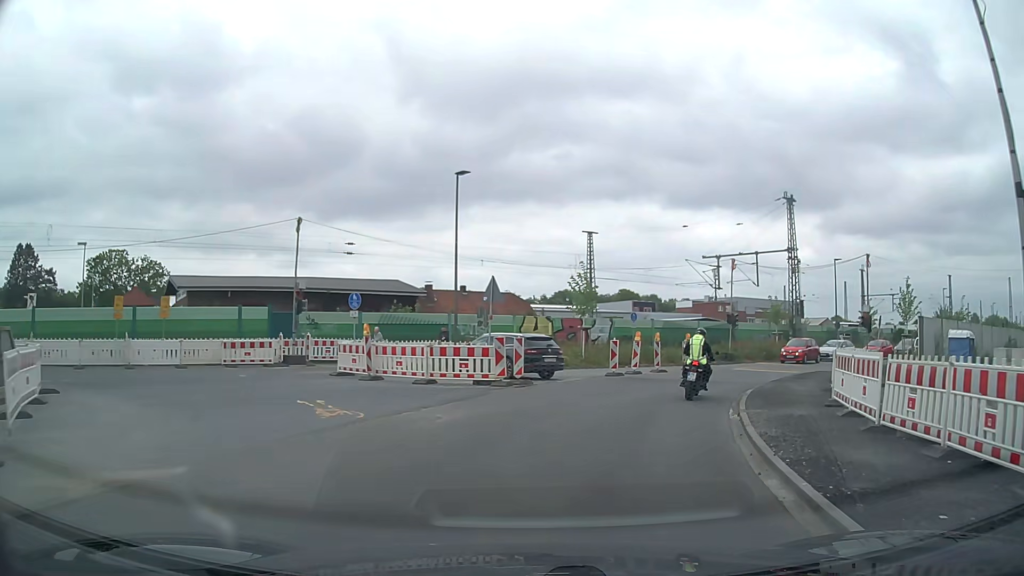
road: secondary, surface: asphalt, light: Day
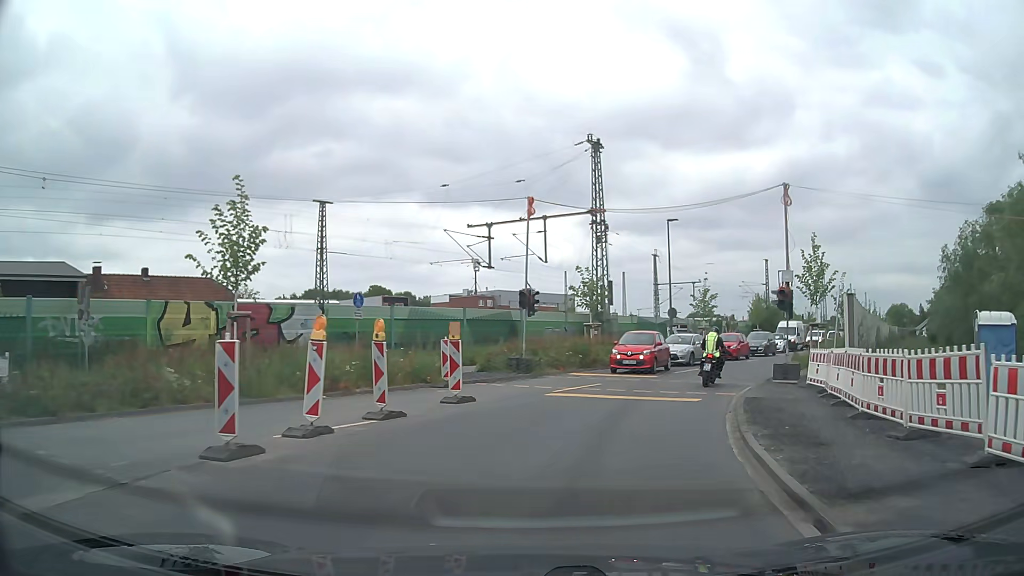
(+3.0, +17.0) m; +20°
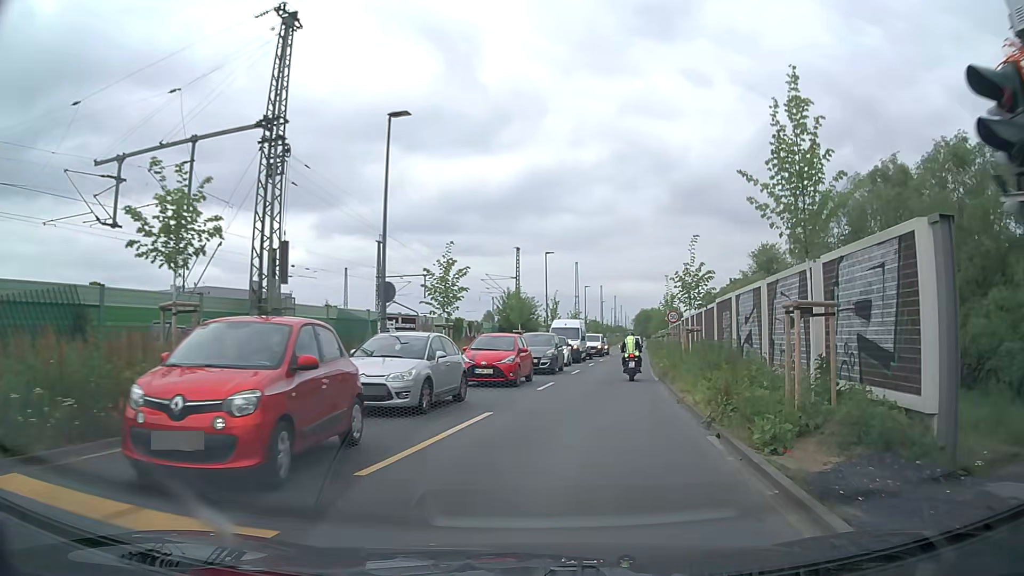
(+3.6, +18.5) m; +23°
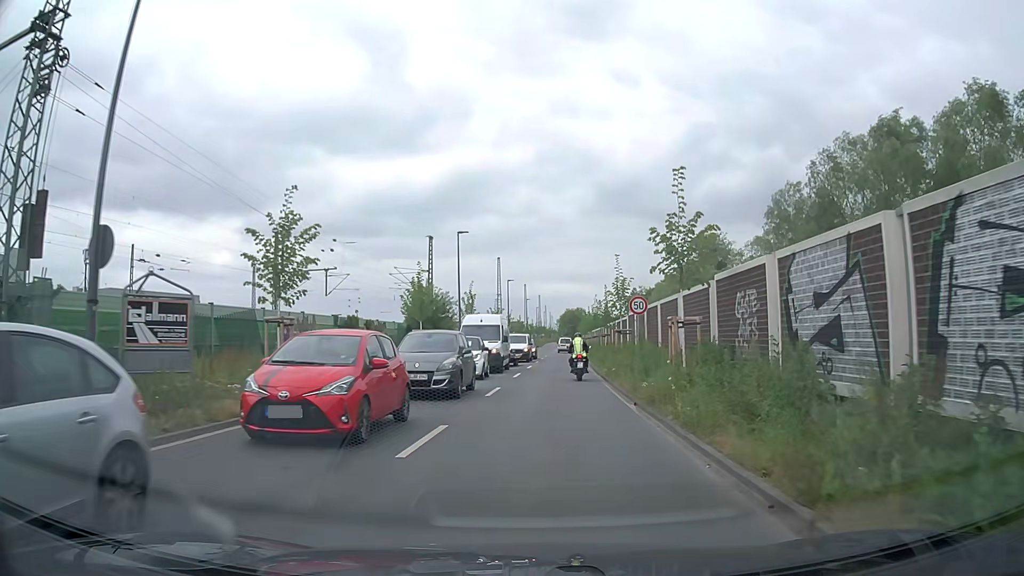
(+0.7, +10.5) m; +6°
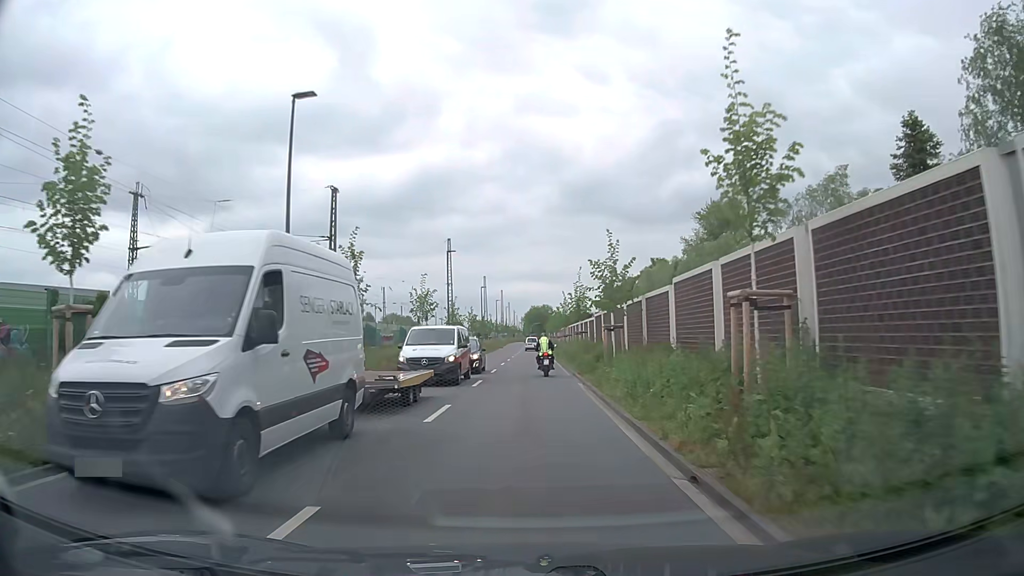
(+1.1, +23.6) m; +4°
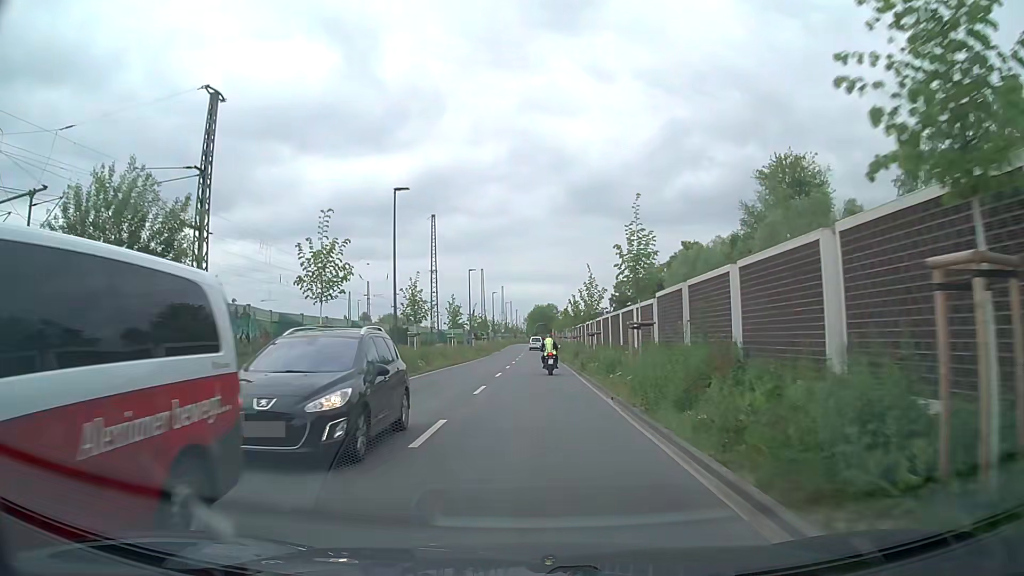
(-0.2, +20.7) m; -1°
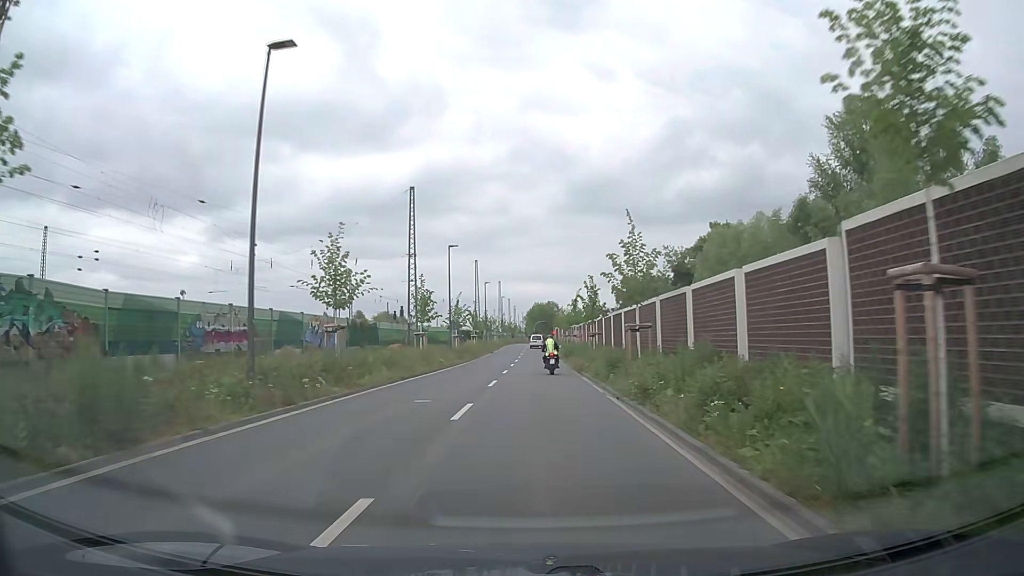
(+0.1, +15.0) m; 0°
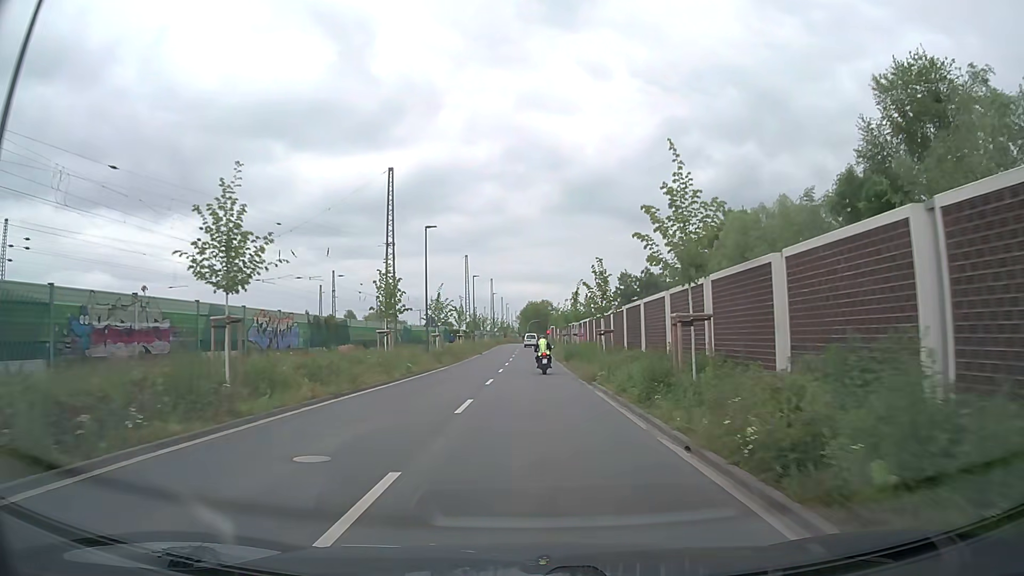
(+0.1, +7.8) m; 0°
(0, +10) (0, +20) (0, +30) (+1, +40) (+1, +50) (+1, +60) (+1, +70) (+1, +80) (+1, +90) (+1, +100) m
